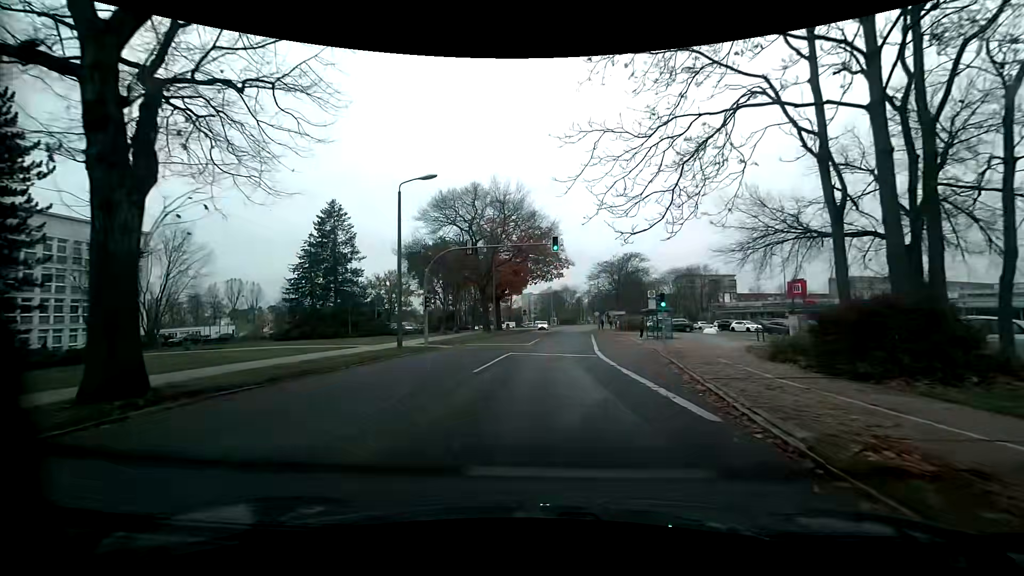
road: tertiary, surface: asphalt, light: Day
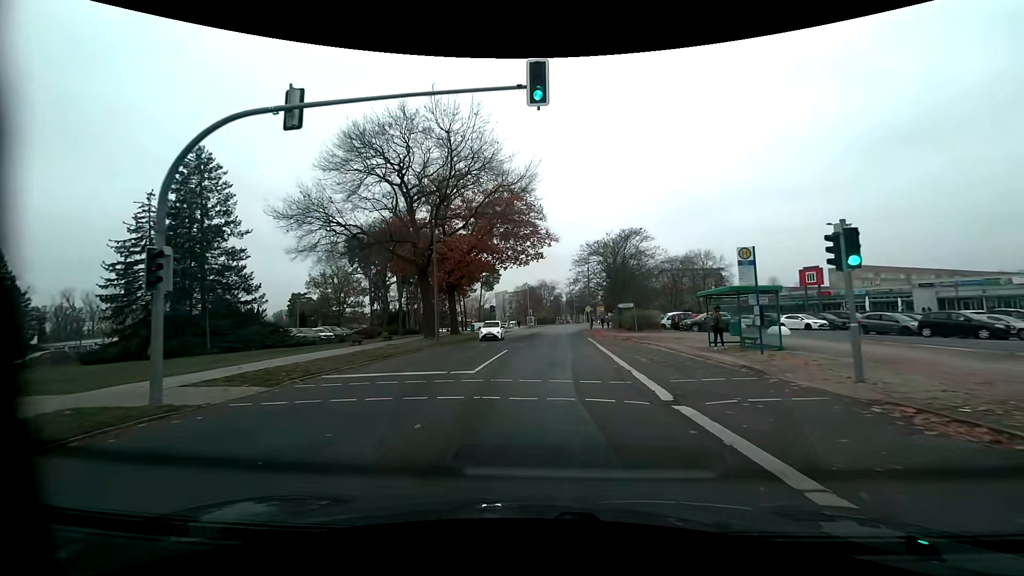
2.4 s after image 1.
(0.0, +20.2) m; +1°
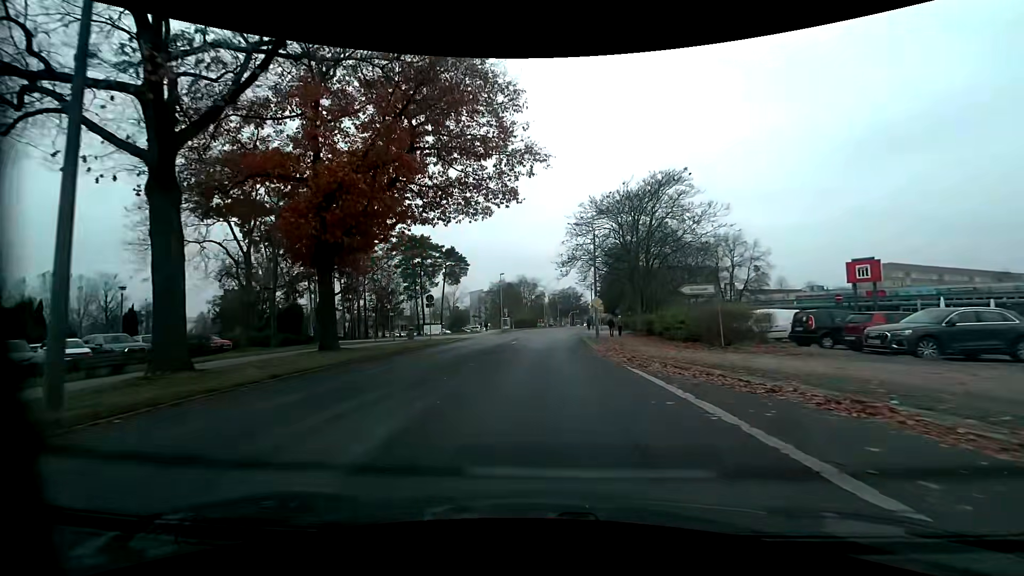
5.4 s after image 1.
(+0.8, +25.4) m; +3°
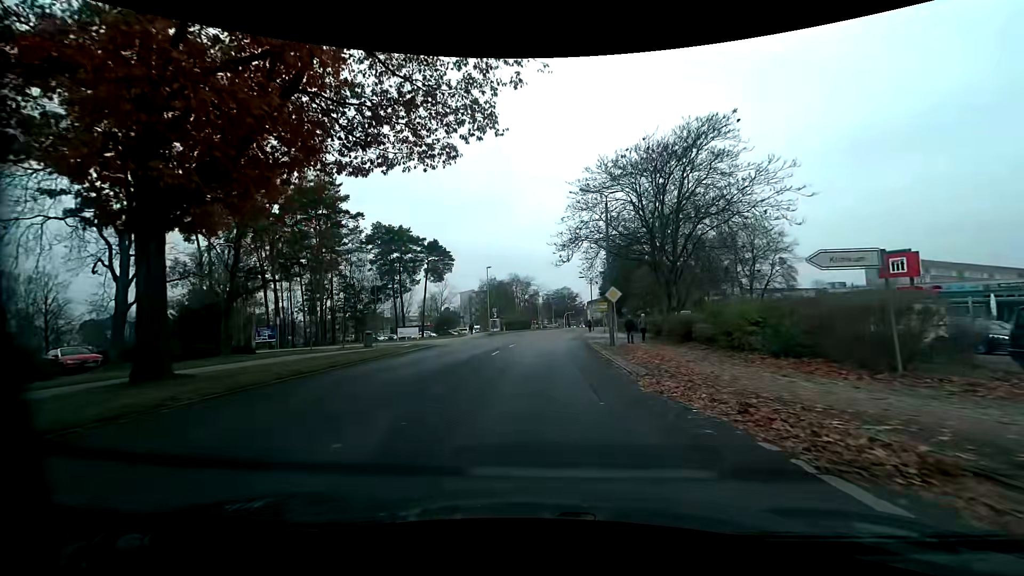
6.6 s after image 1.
(0.0, +10.2) m; 0°
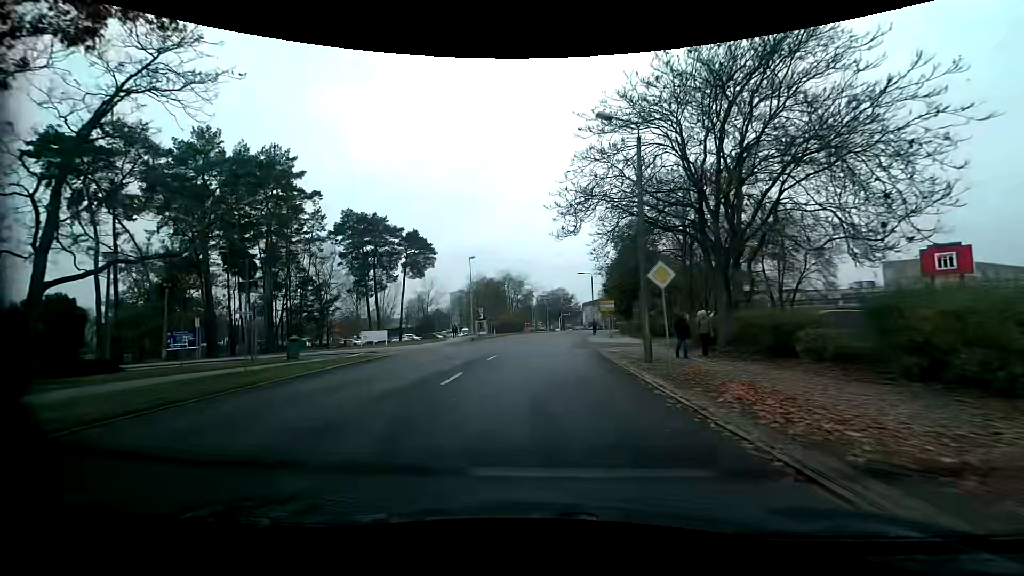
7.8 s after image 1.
(0.0, +10.3) m; +1°
